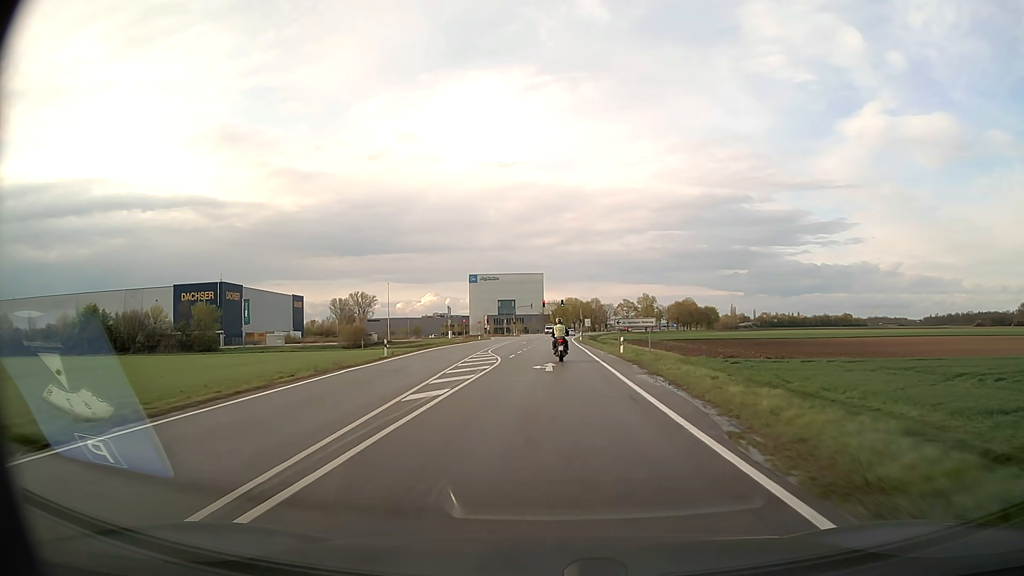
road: secondary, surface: asphalt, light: Day
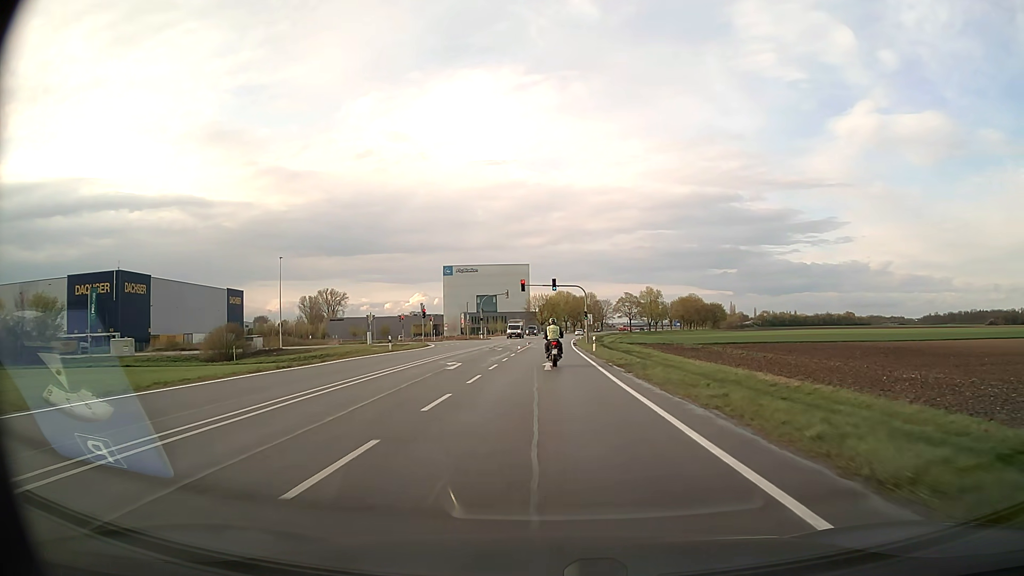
(+0.5, +44.7) m; +1°
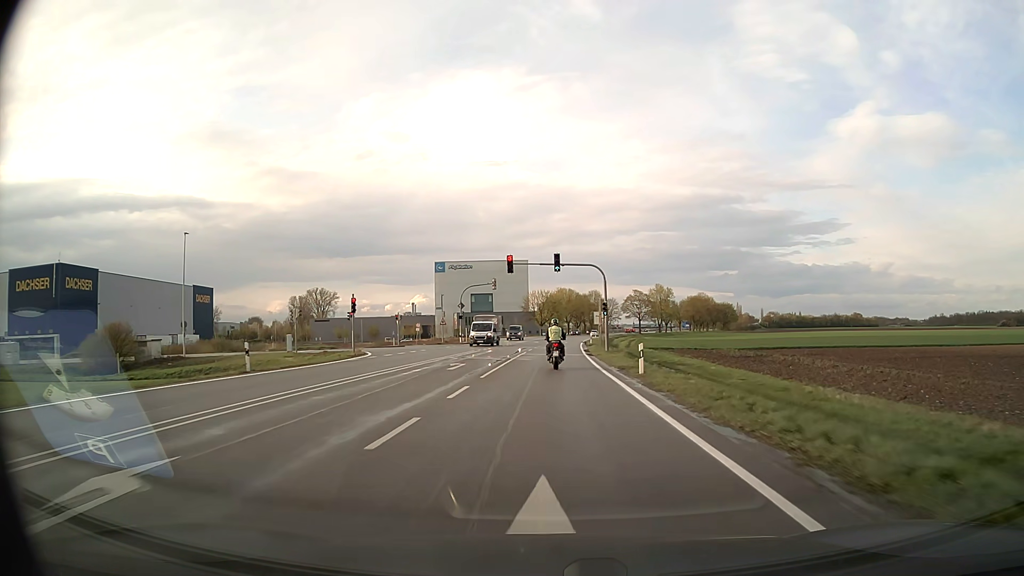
(0.0, +21.8) m; 0°
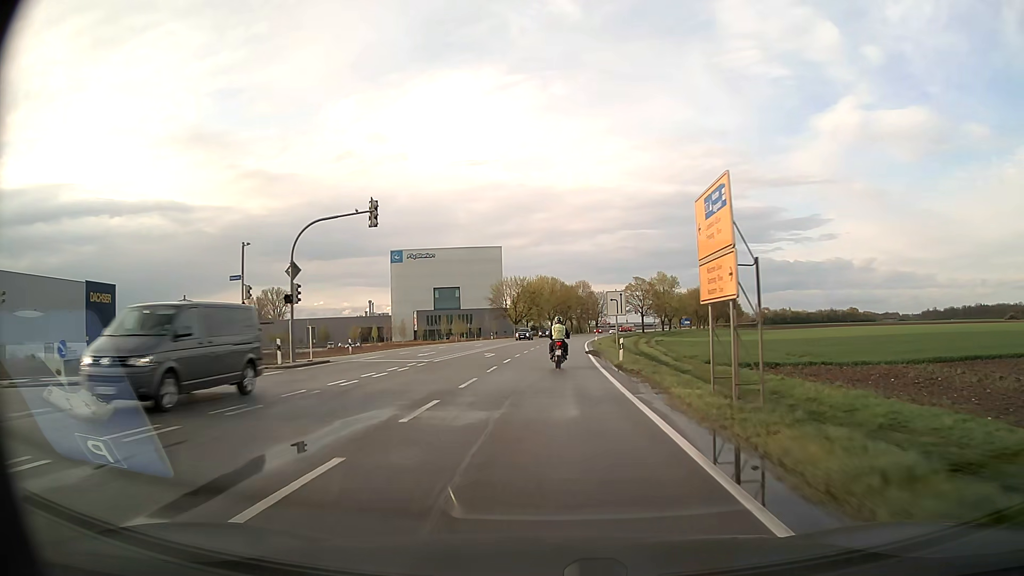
(+0.6, +42.7) m; +1°
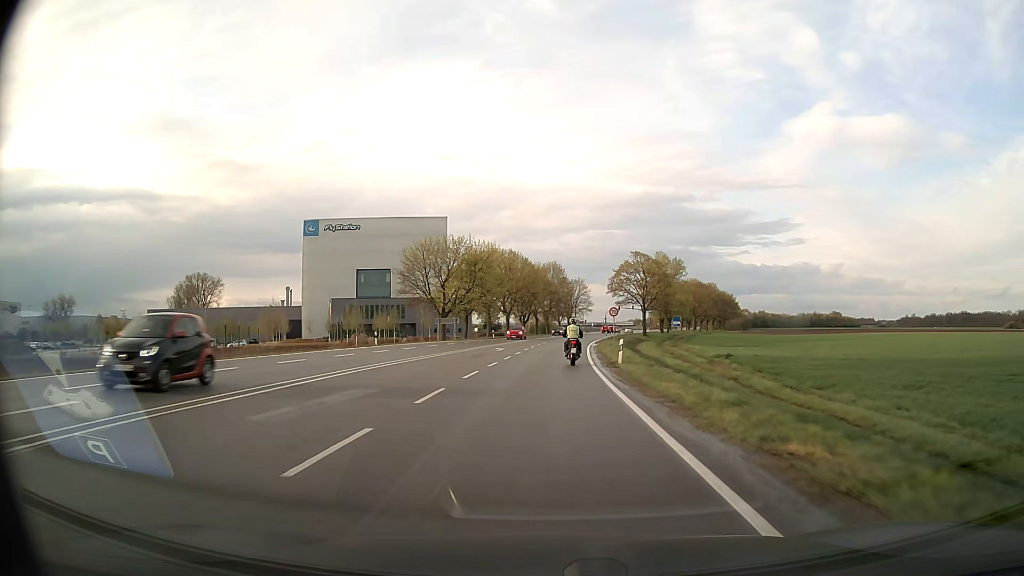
(+1.4, +51.8) m; +3°
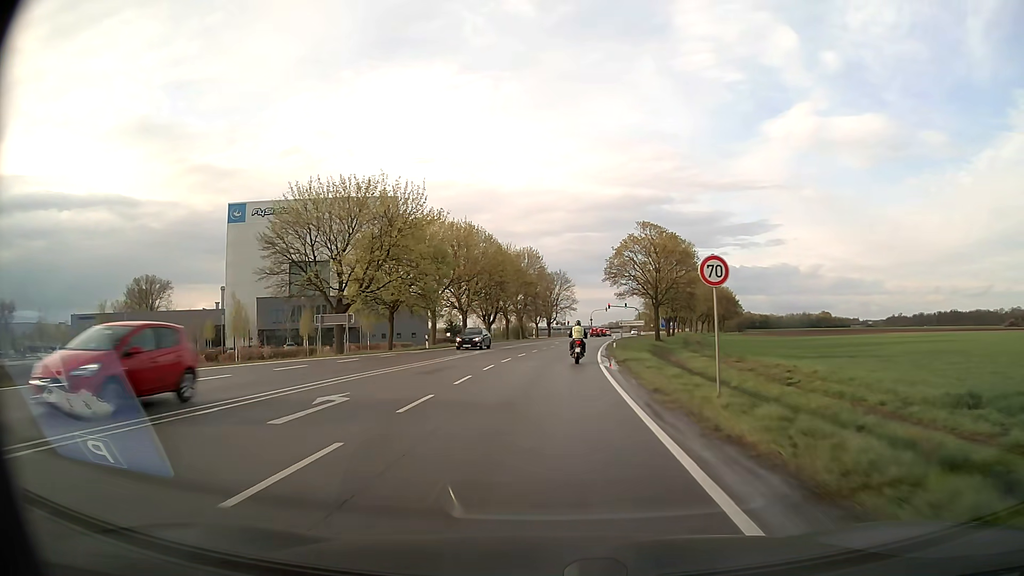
(+0.5, +30.8) m; +2°
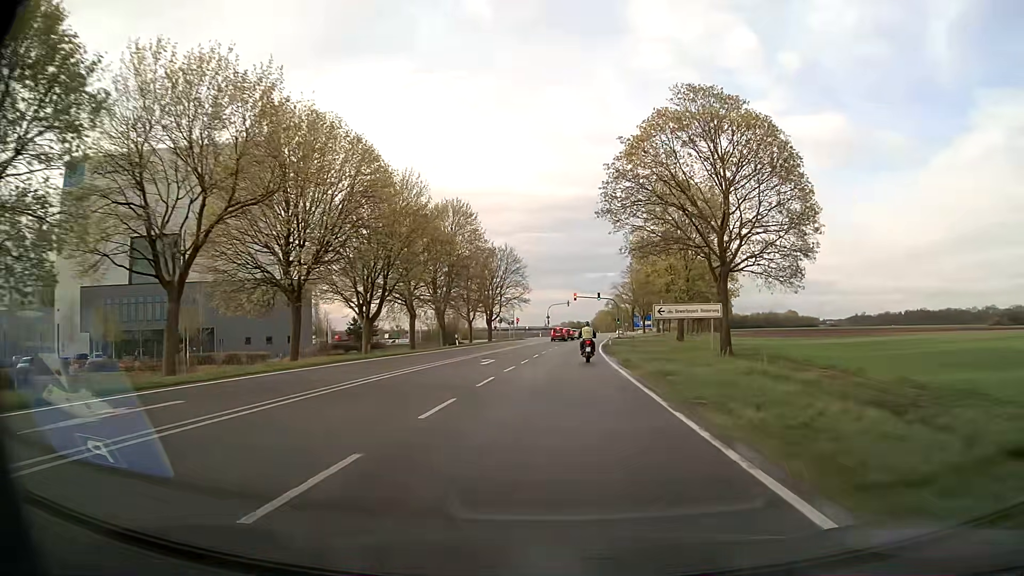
(+1.3, +42.6) m; +4°
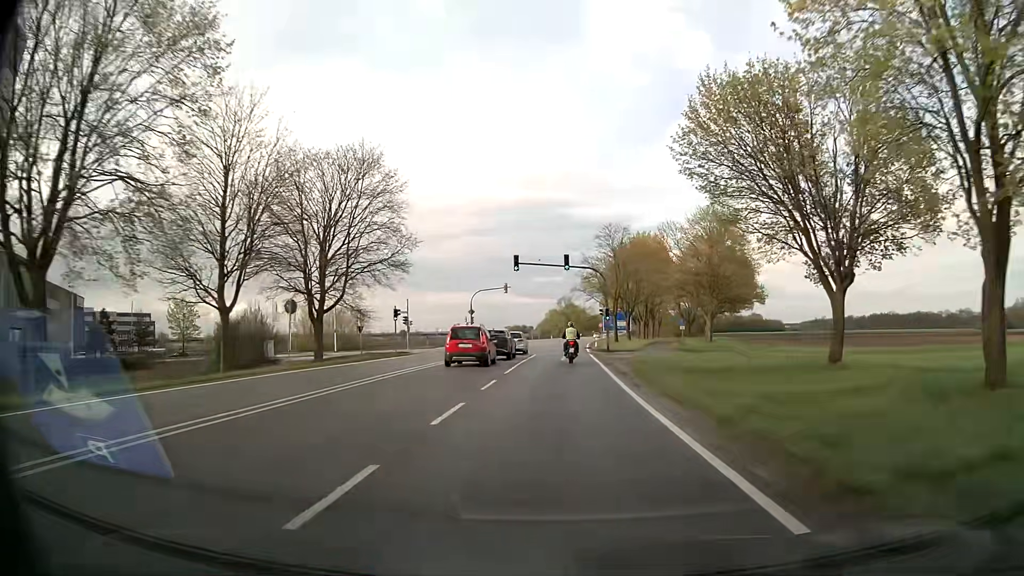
(+2.3, +54.7) m; +4°
(0, +10) (0, +20) (+1, +30) (+1, +40) (+2, +50) (+2, +60) (+3, +70) (+3, +80) (+4, +90) (+5, +100) m
